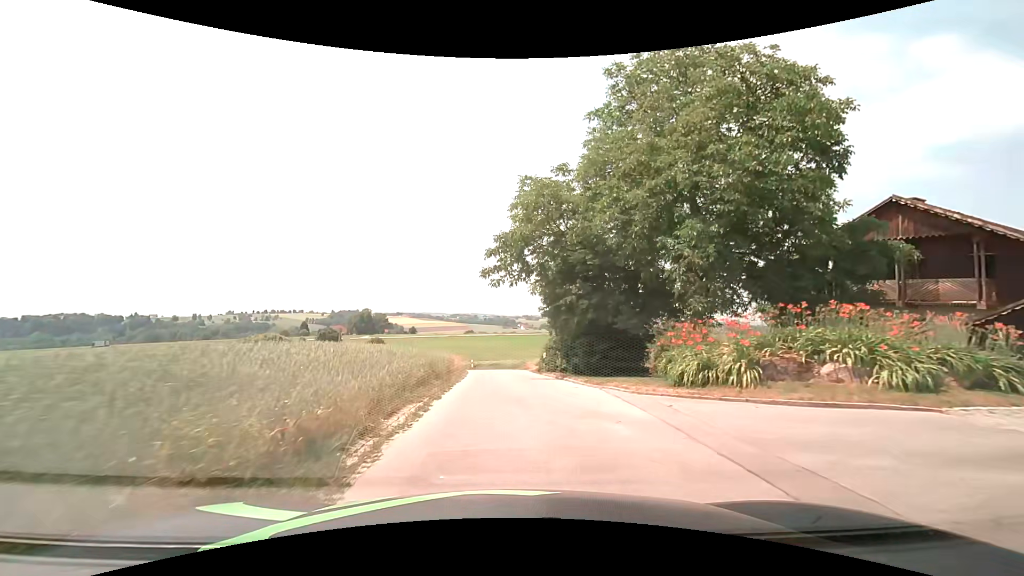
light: Day
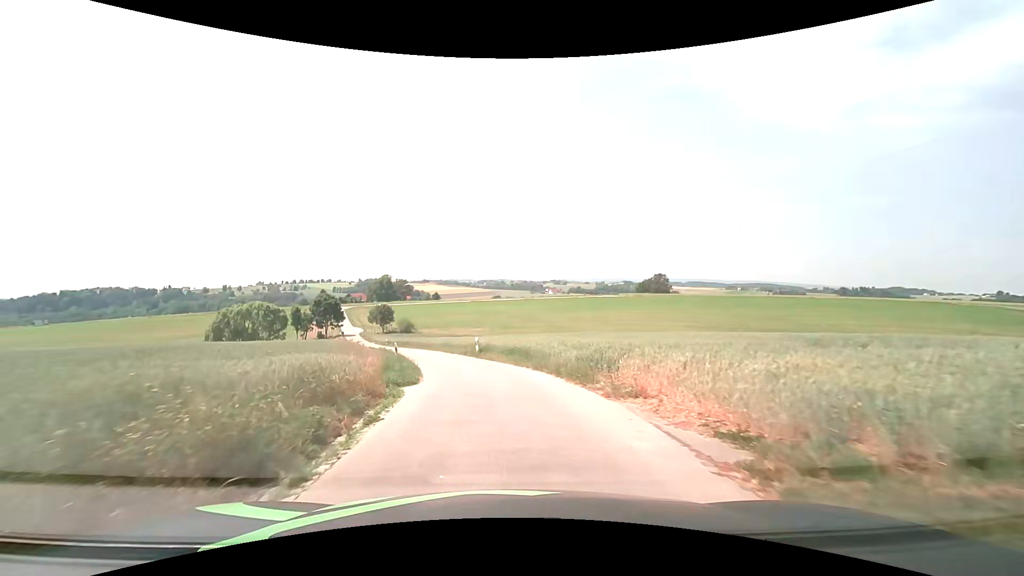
(-0.5, +26.1) m; -4°
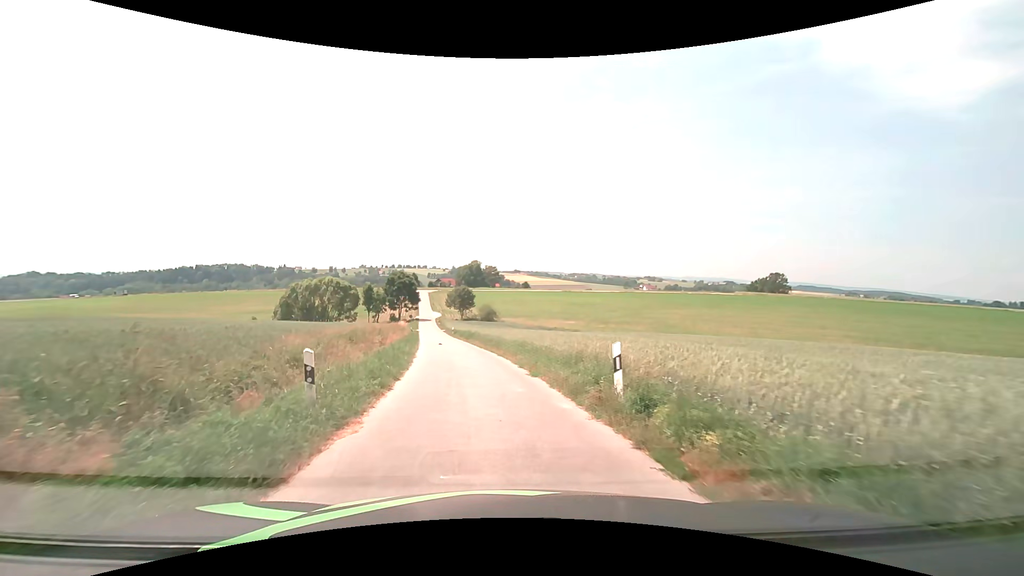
(-1.7, +20.8) m; -10°
(0, +10) (-2, +20) (-3, +30) (-5, +40) (-7, +49) (-9, +59) (-10, +69) (-12, +79) (-14, +89) (-16, +99) m
